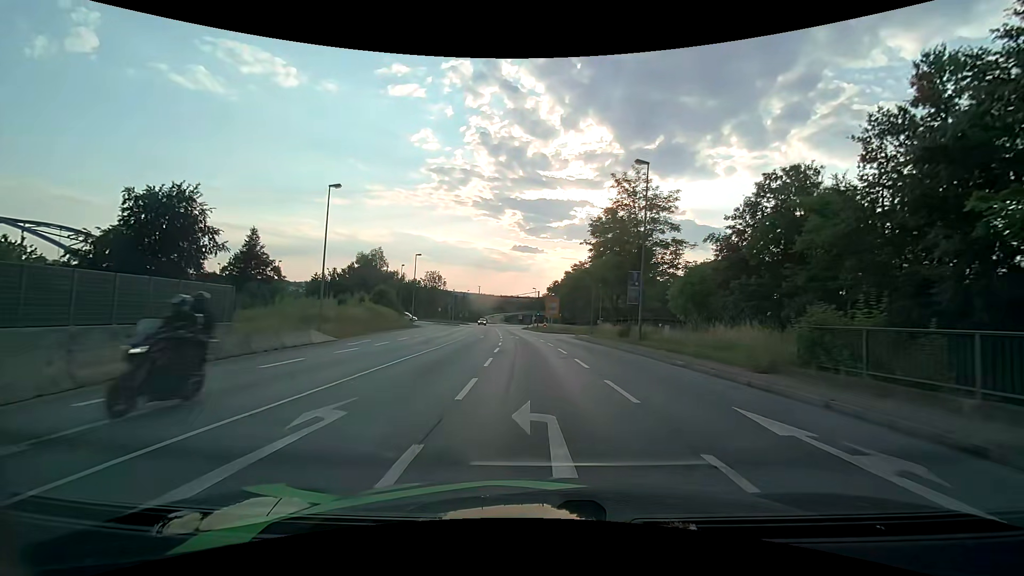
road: primary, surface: asphalt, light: Day
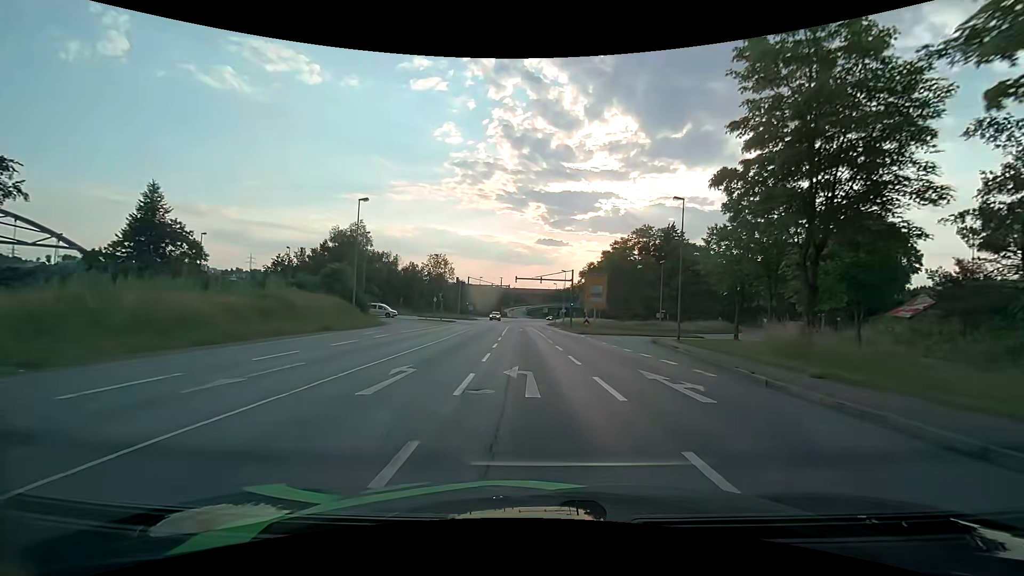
(-1.0, +30.0) m; -3°
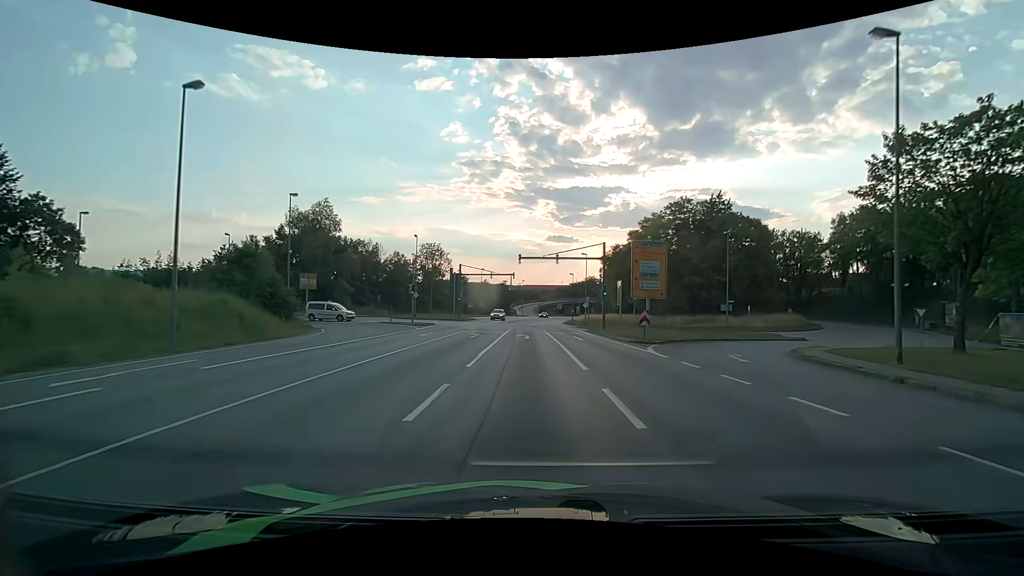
(-0.3, +20.0) m; -1°
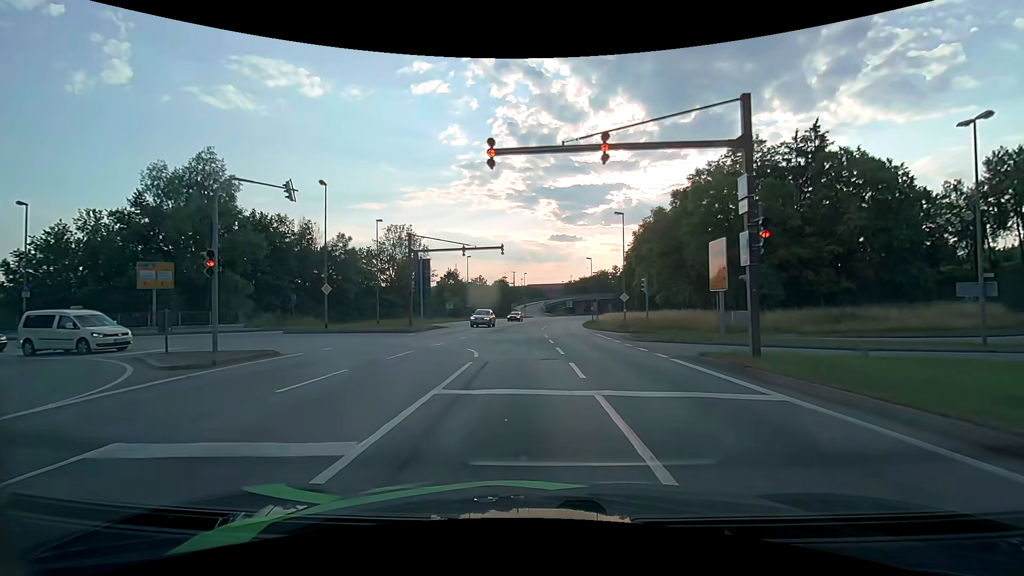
(-0.3, +27.1) m; -1°
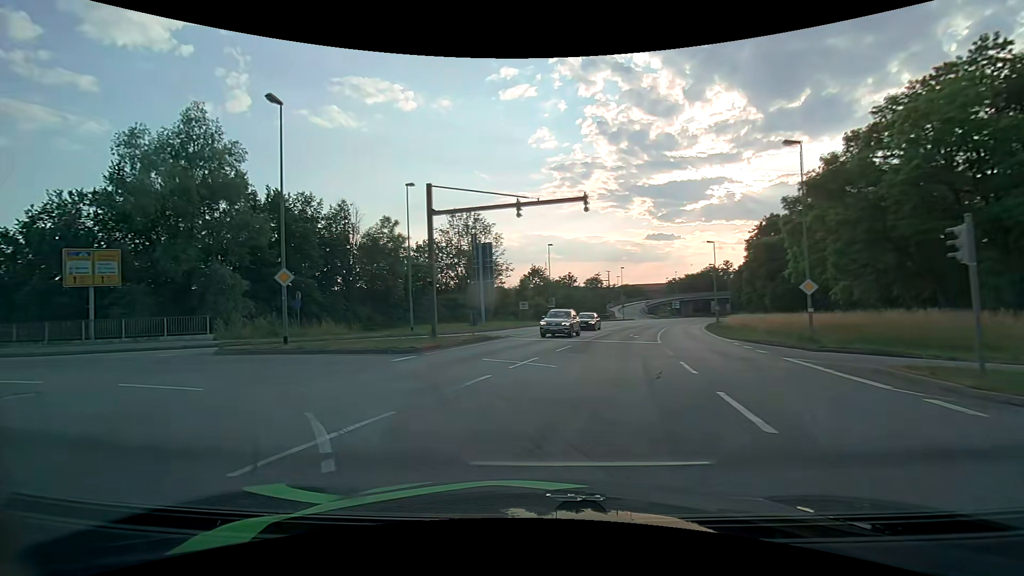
(-0.4, +15.9) m; -10°
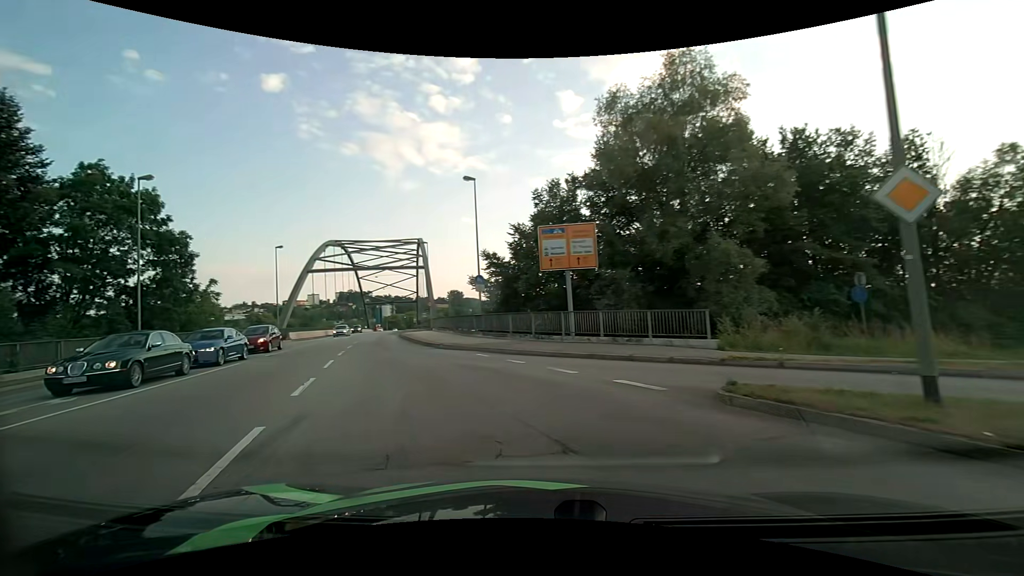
(-6.3, +12.6) m; -54°
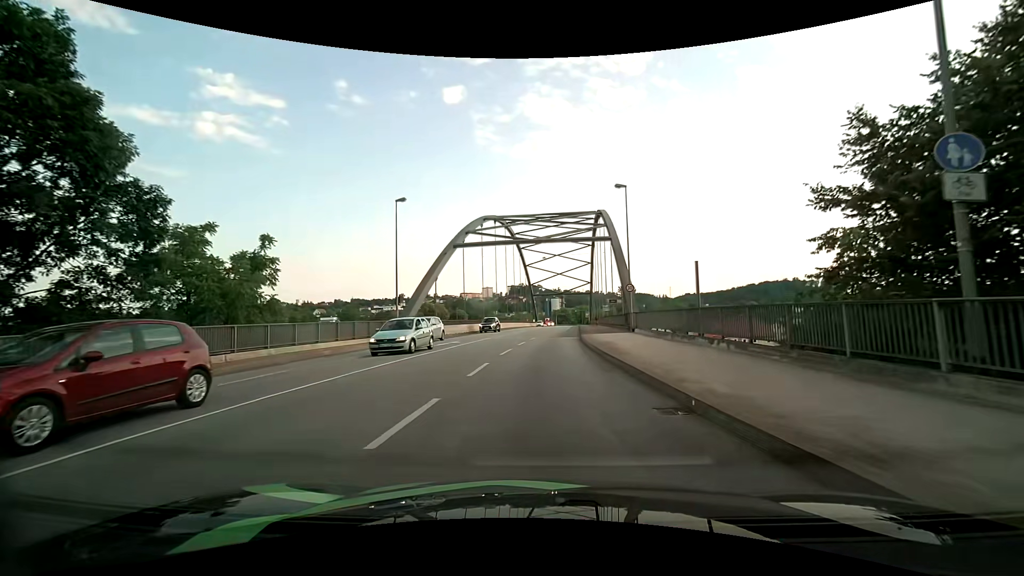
(-6.5, +22.7) m; -19°
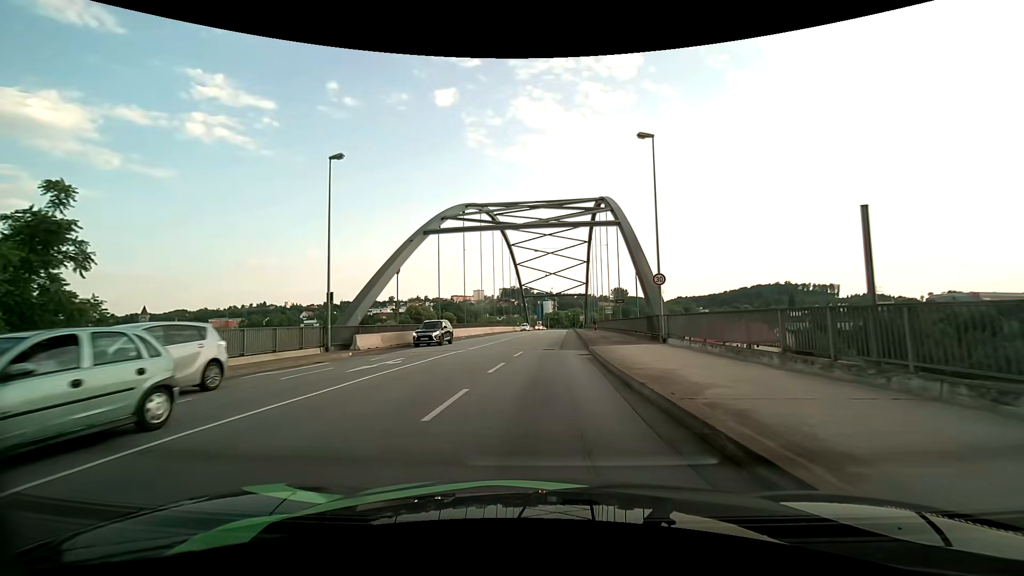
(0.0, +10.4) m; +1°
(0, +10) (0, +20) (+1, +30) (+1, +40) (+2, +50) (+3, +60) (+3, +70) (+4, +80) (+4, +90) (+5, +100) m
